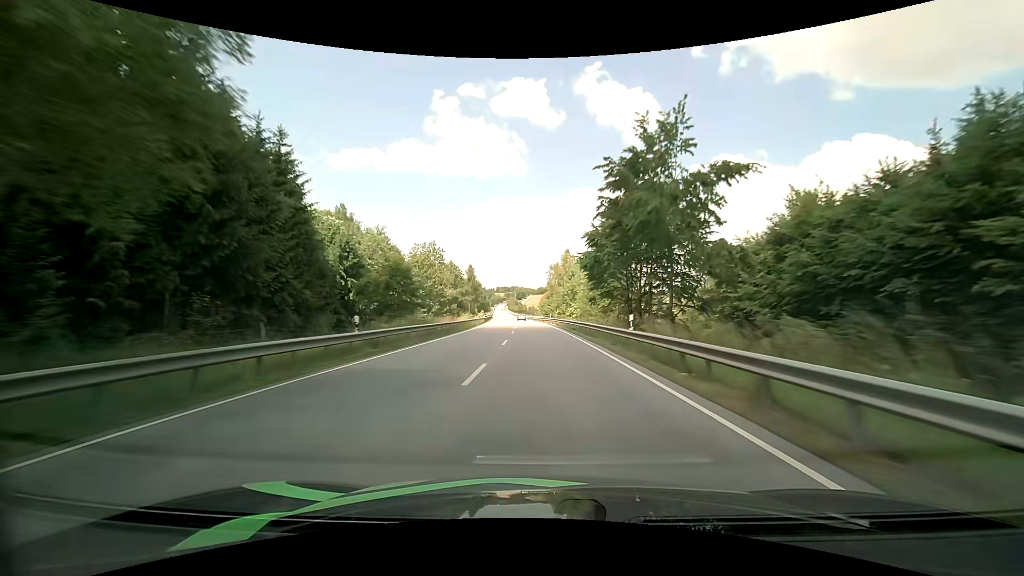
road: primary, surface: asphalt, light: Day
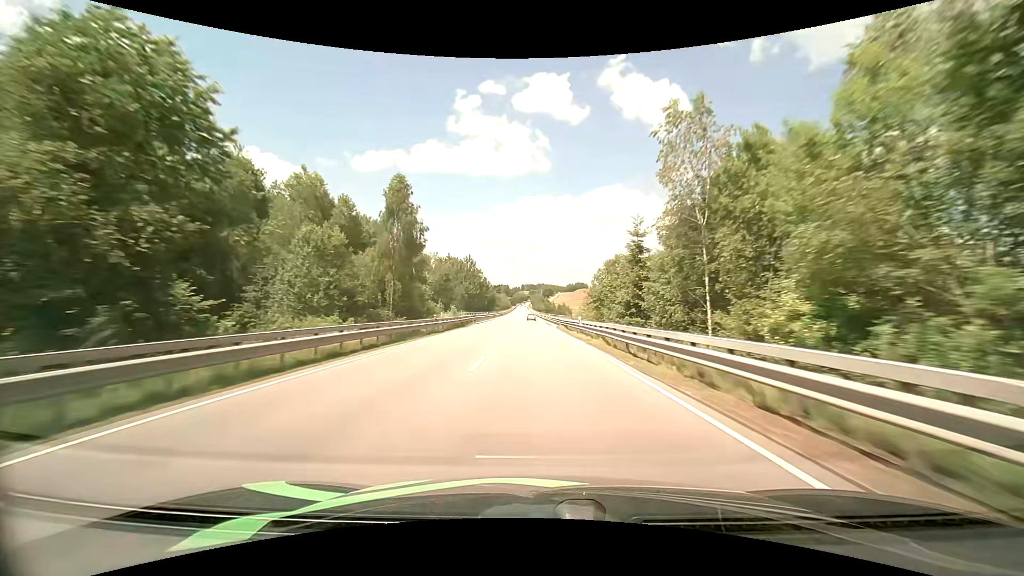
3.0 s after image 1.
(-2.8, +80.7) m; -3°
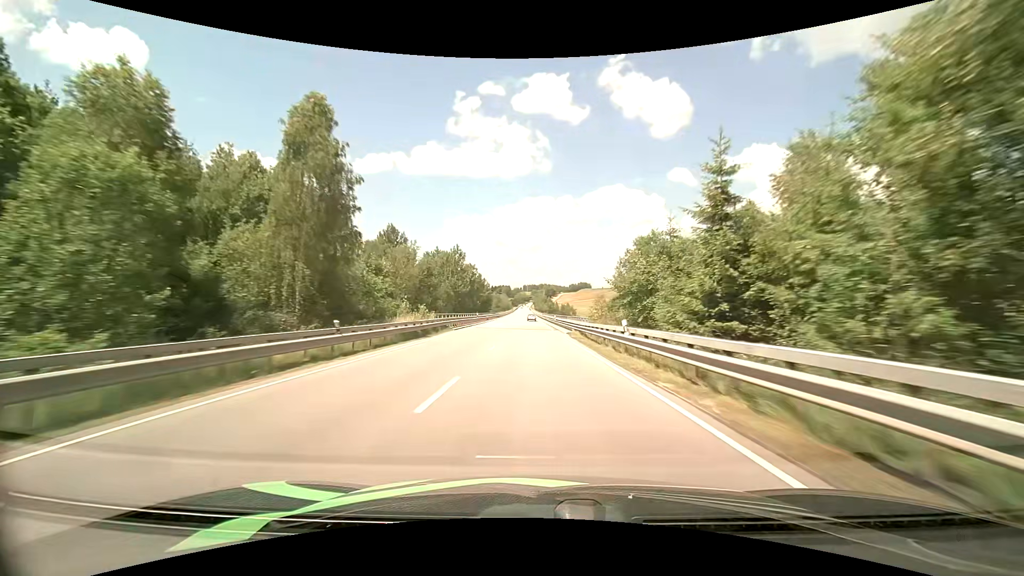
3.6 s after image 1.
(-0.1, +16.4) m; 0°
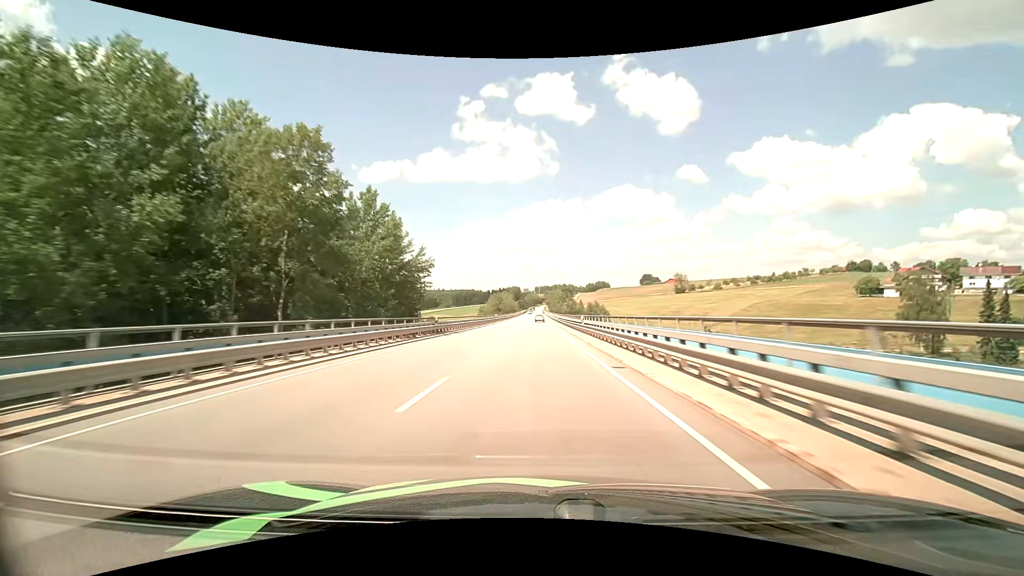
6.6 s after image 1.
(-1.6, +82.7) m; -2°
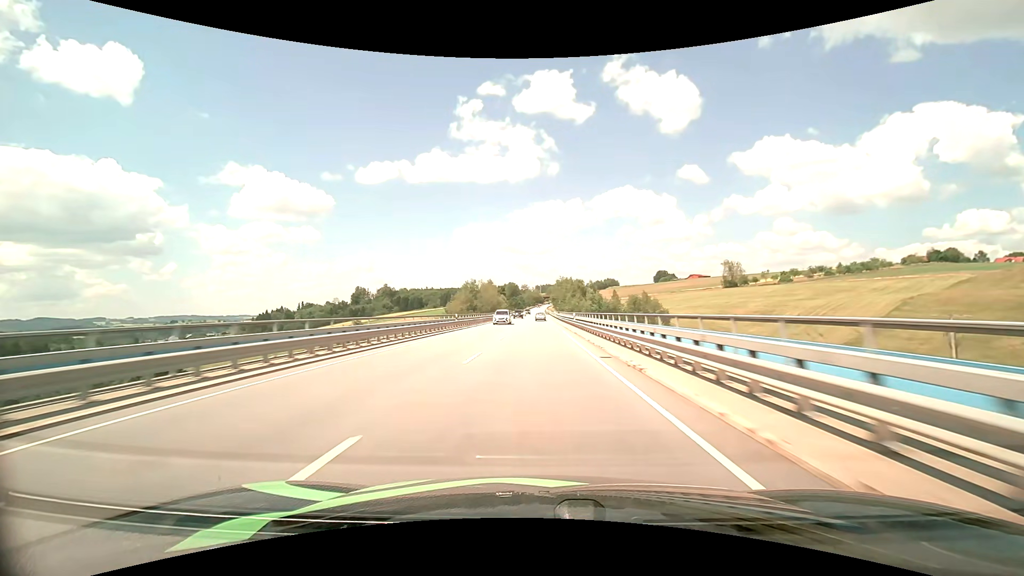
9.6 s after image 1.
(+0.2, +88.3) m; 0°
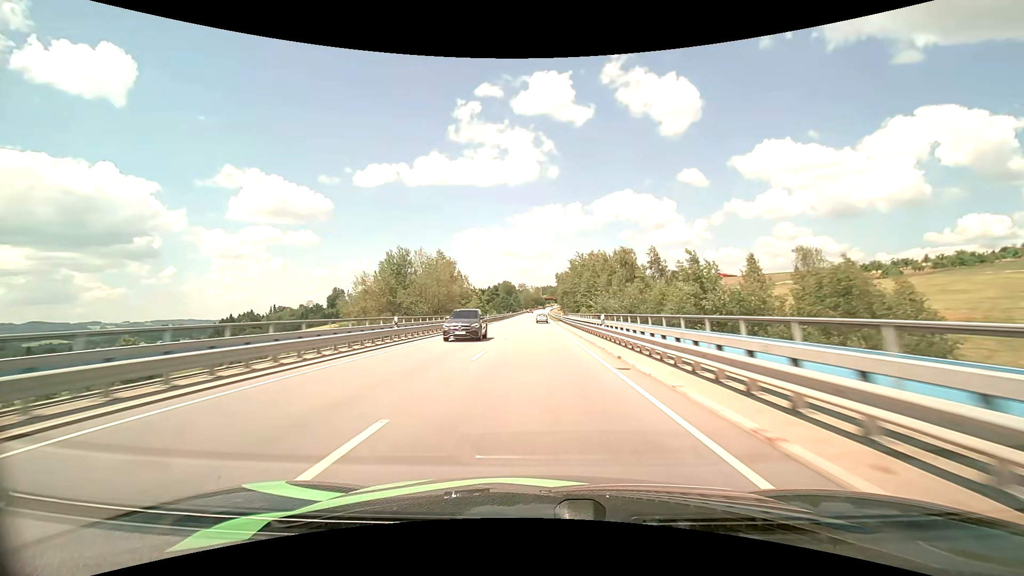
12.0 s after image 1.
(0.0, +70.3) m; 0°
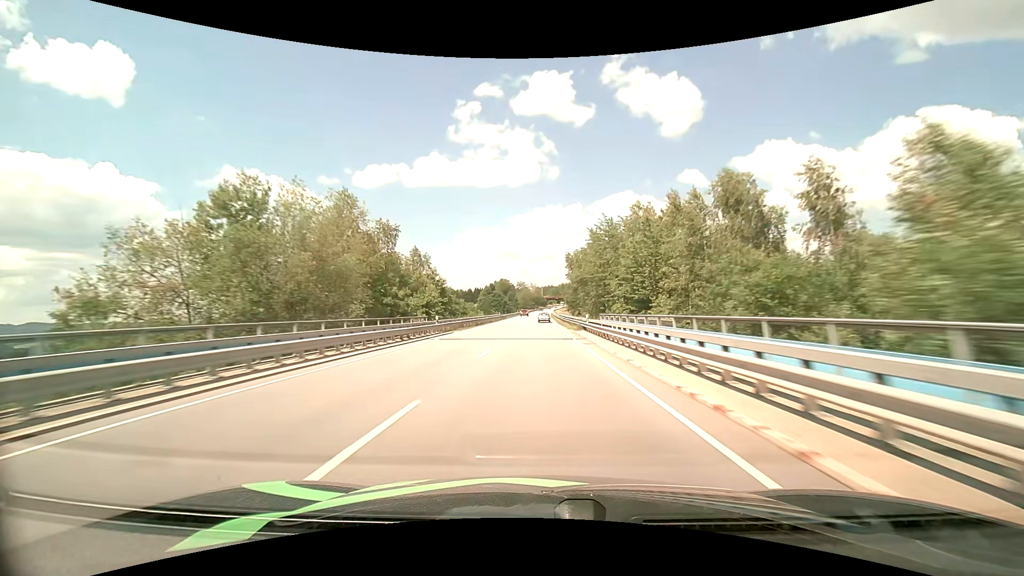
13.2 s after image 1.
(0.0, +34.9) m; 0°
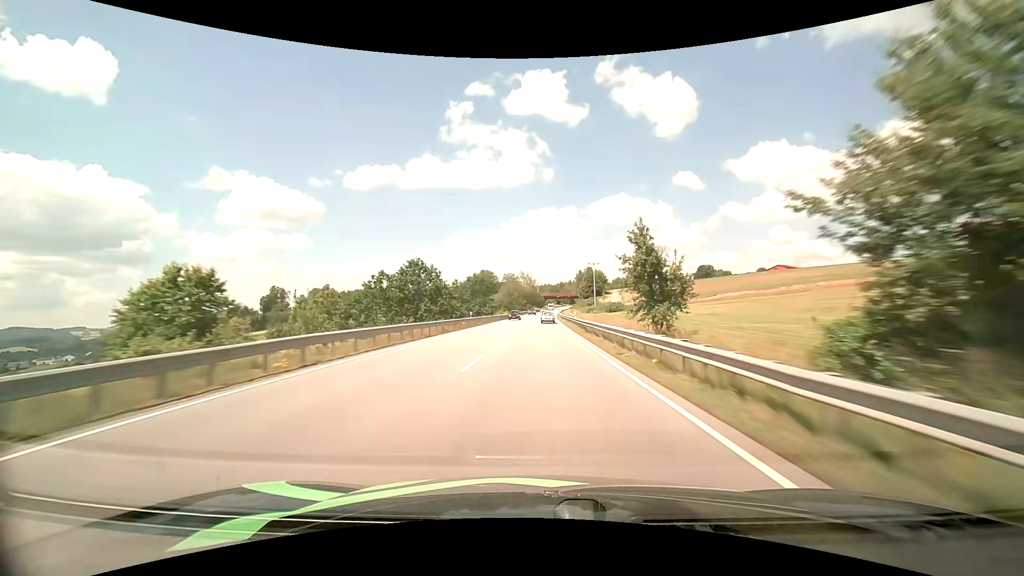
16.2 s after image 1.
(+0.2, +87.5) m; 0°
(0, +10) (0, +20) (0, +30) (0, +40) (+1, +50) (+1, +60) (+1, +70) (+1, +80) (+2, +90) (+2, +100) m
